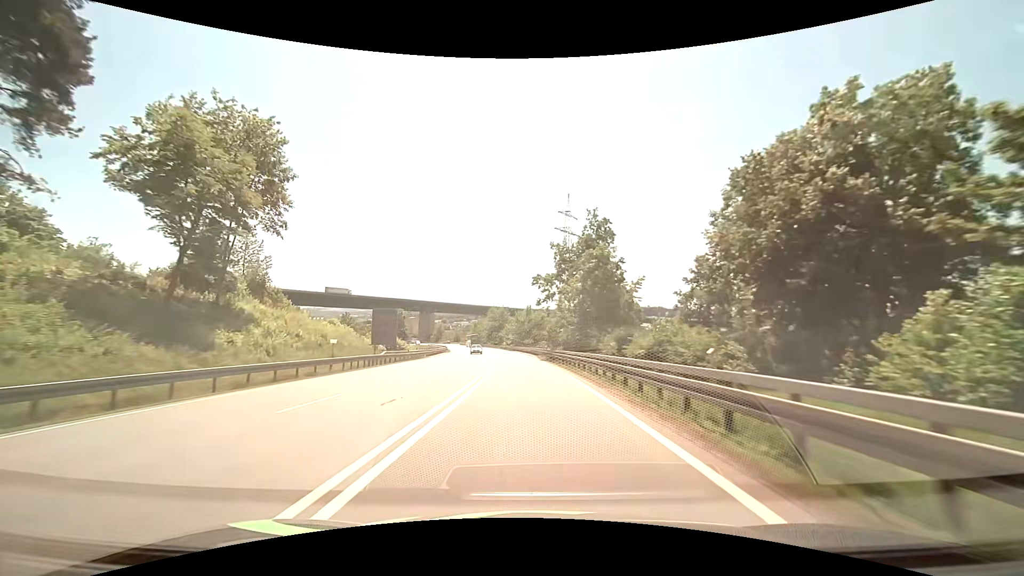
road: primary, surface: asphalt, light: Day
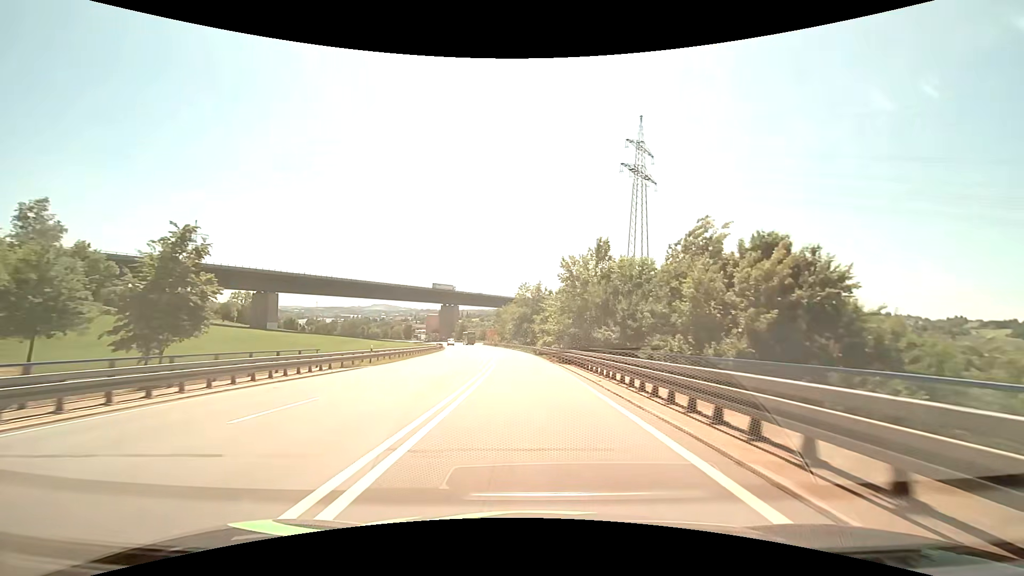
(-2.6, +62.0) m; -4°
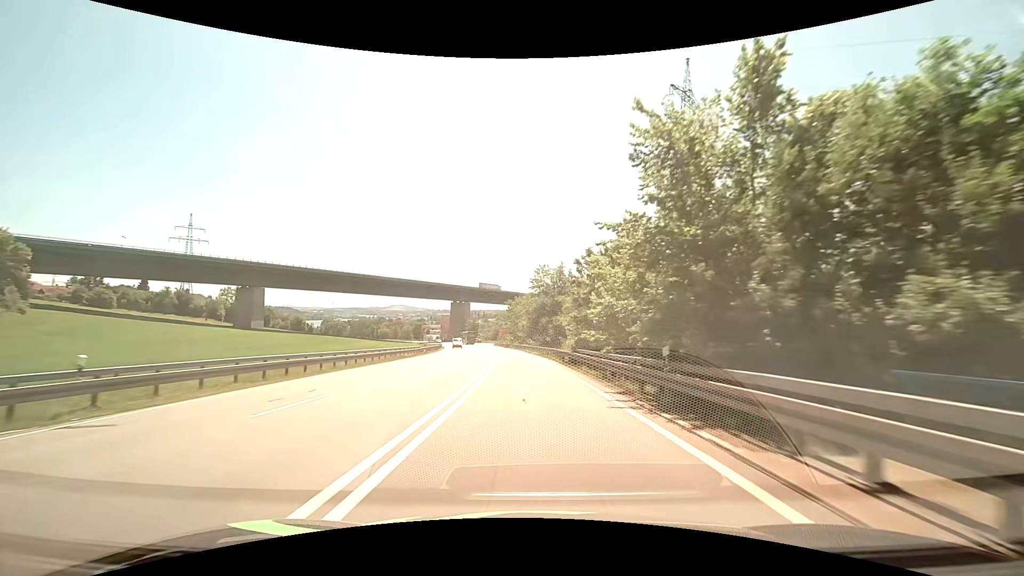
(-0.5, +23.4) m; -2°
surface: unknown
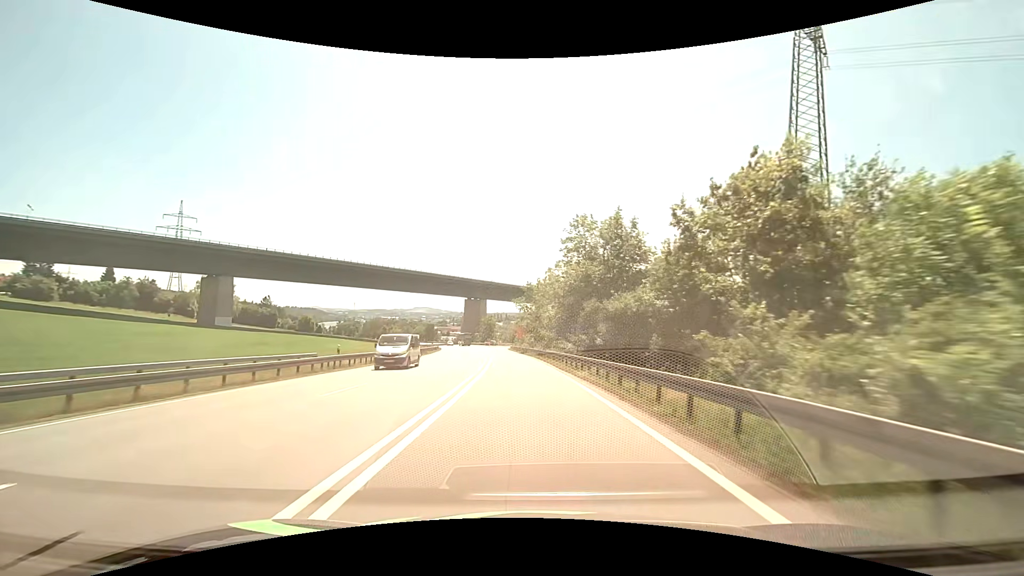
(-0.8, +32.9) m; -3°
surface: asphalt
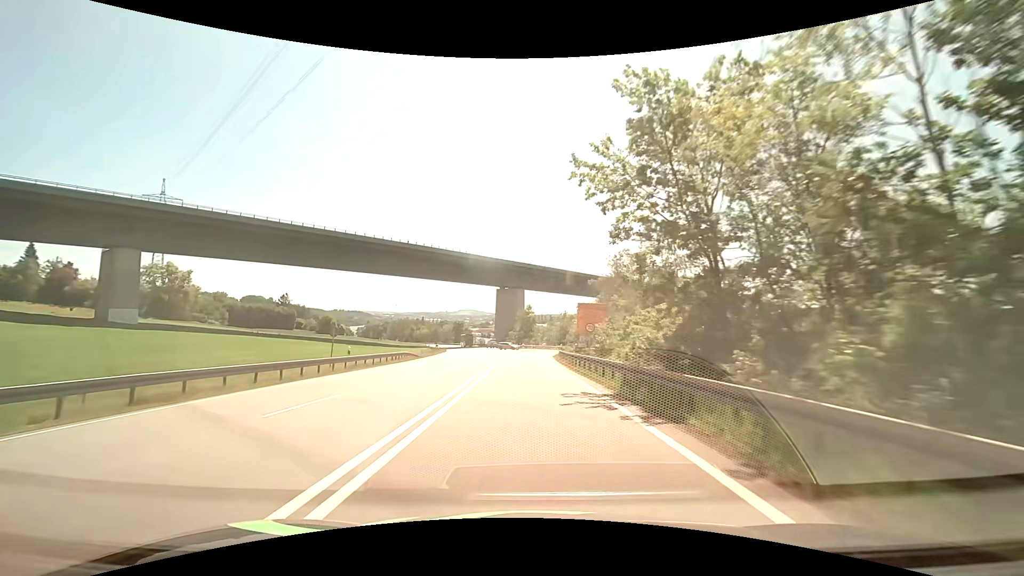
(-2.3, +51.7) m; -5°
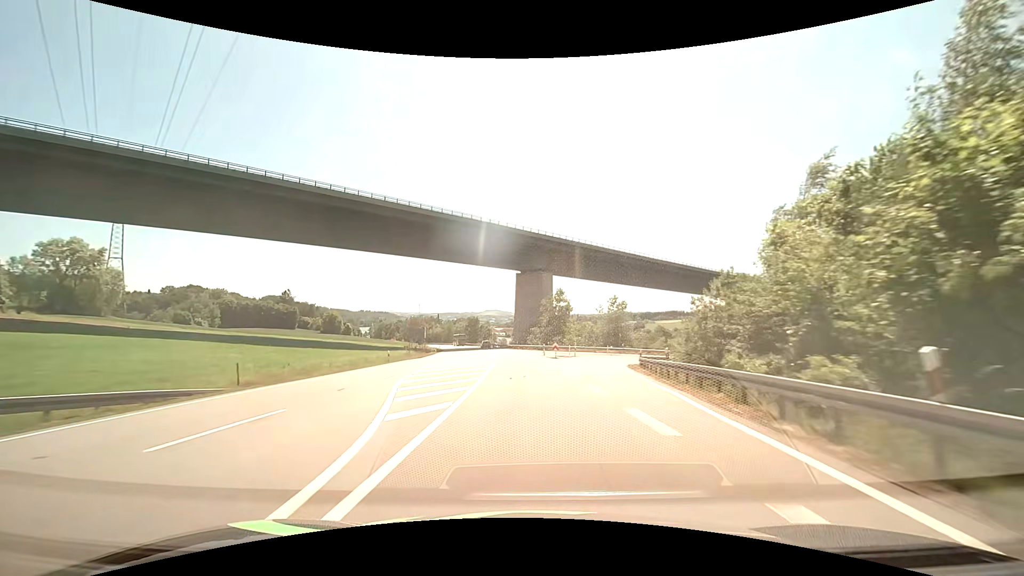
(-1.4, +39.8) m; -3°
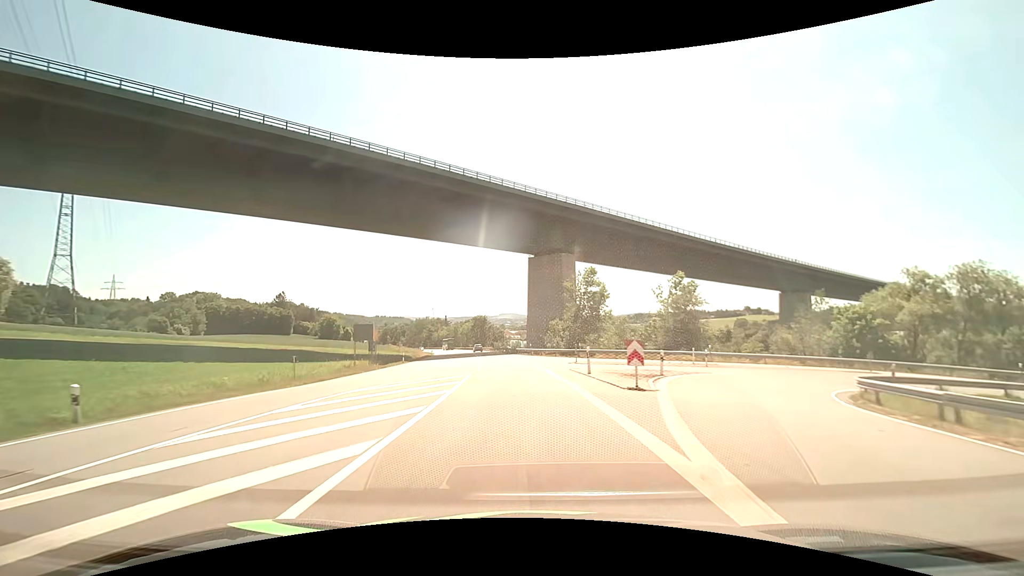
(-0.4, +28.9) m; -2°
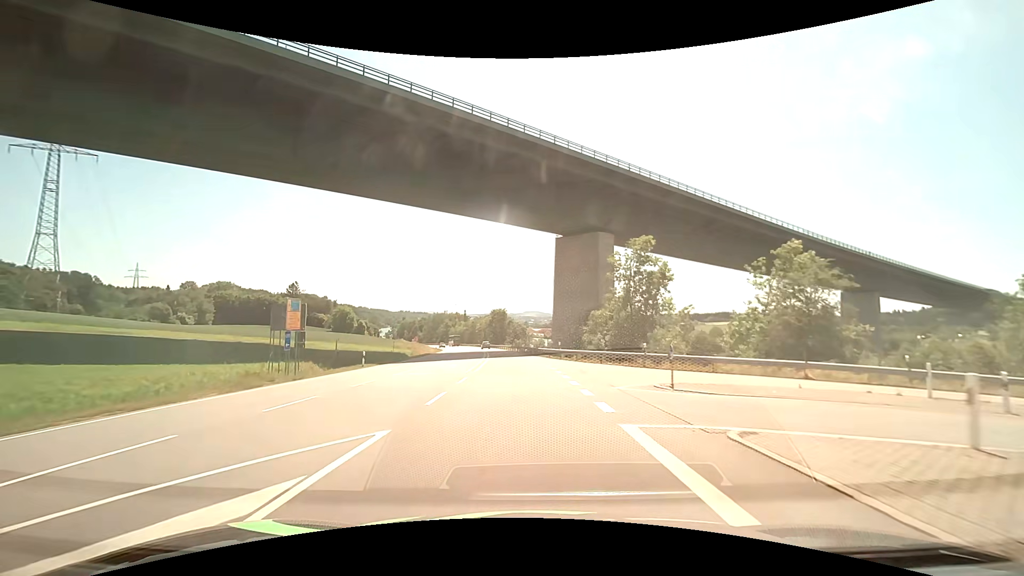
(-0.5, +18.8) m; -3°
(0, +10) (0, +20) (-1, +30) (-2, +40) (-2, +50) (-3, +60) (-5, +70) (-6, +80) (-7, +90) (-8, +100) m
